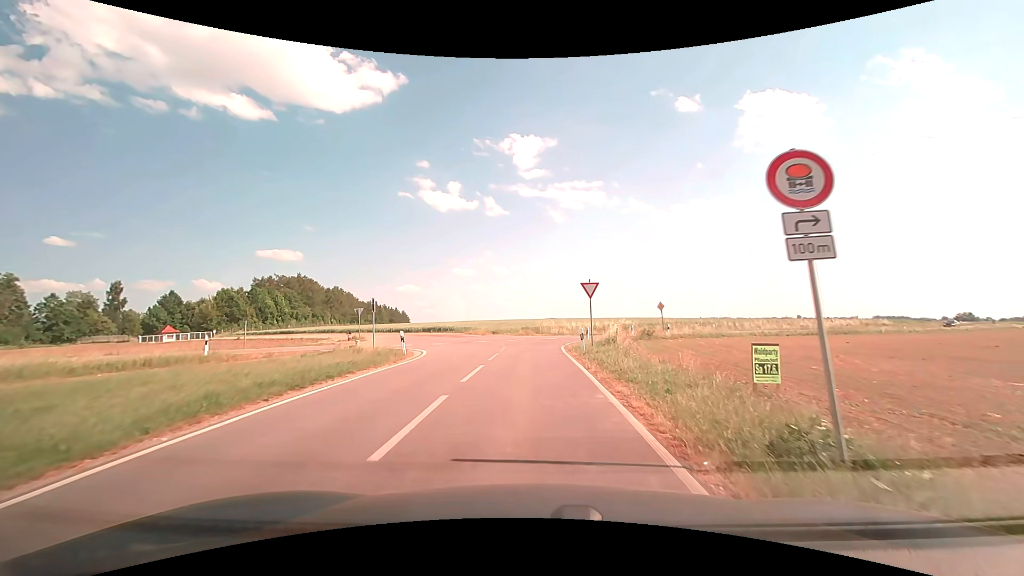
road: unclassified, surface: asphalt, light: Day
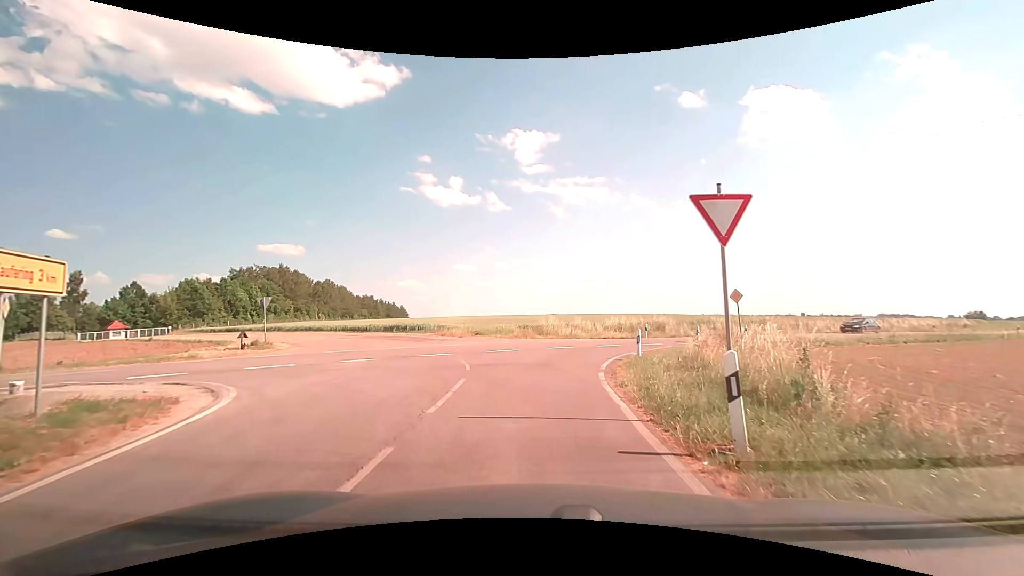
(0.0, +15.4) m; 0°
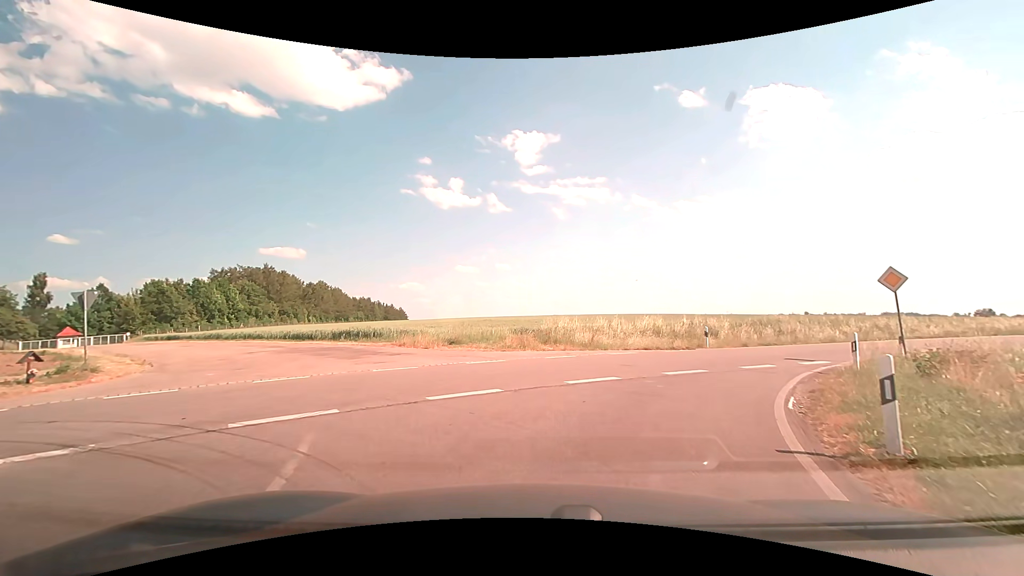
(0.0, +11.5) m; +1°
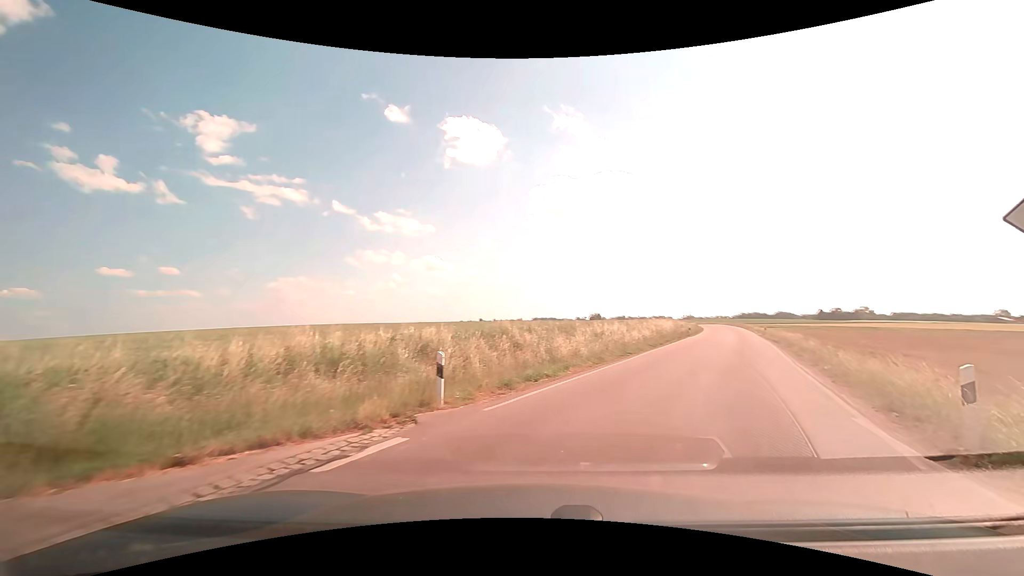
(+2.5, +15.0) m; +33°
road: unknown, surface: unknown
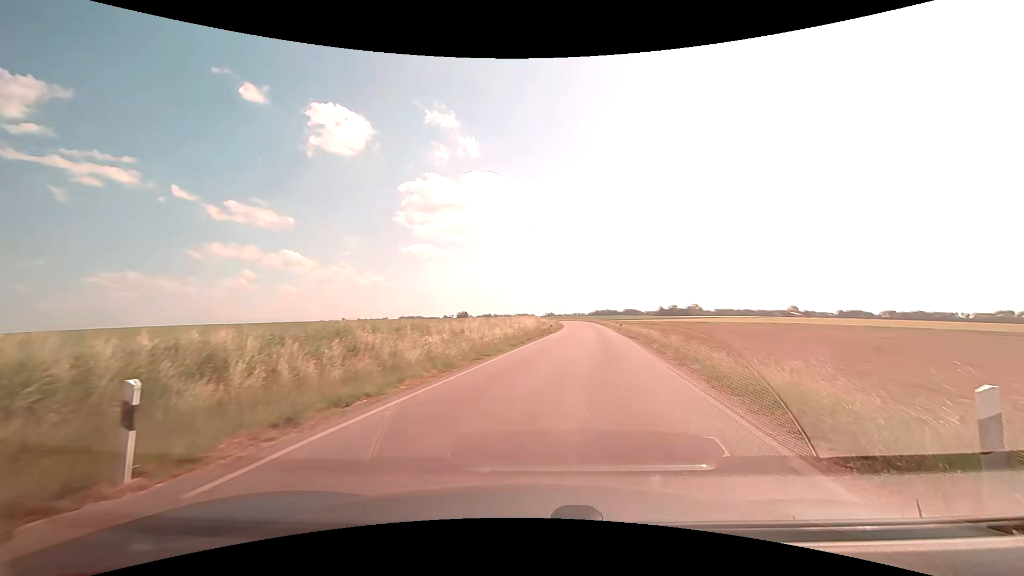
(+0.3, +3.5) m; +13°
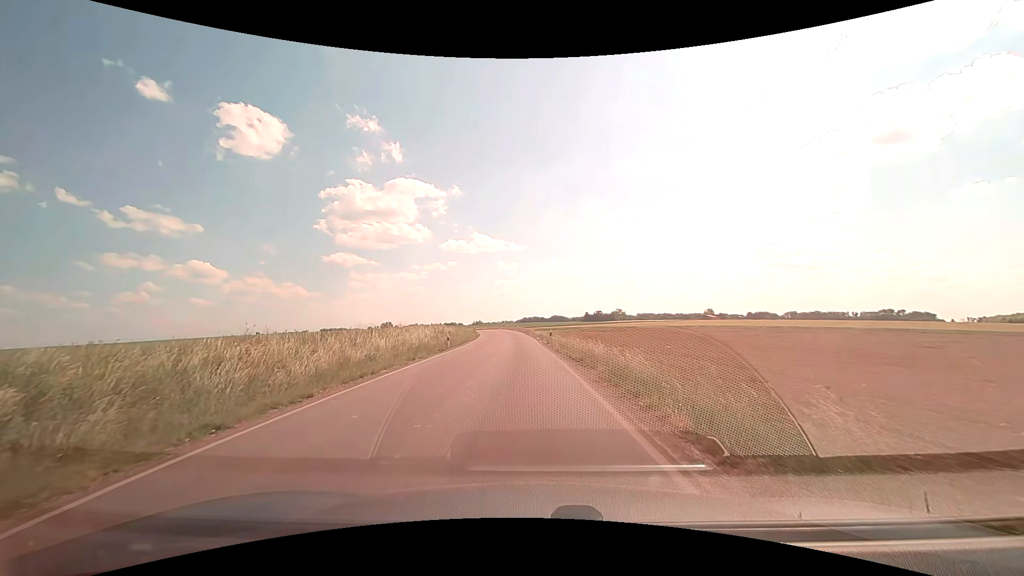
(+3.1, +17.2) m; +11°
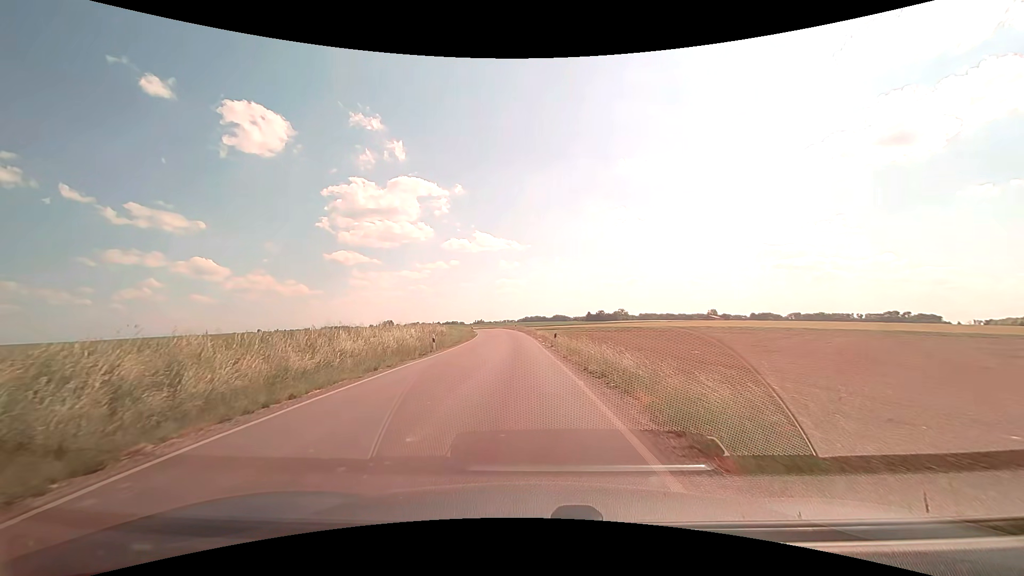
(0.0, +5.5) m; 0°
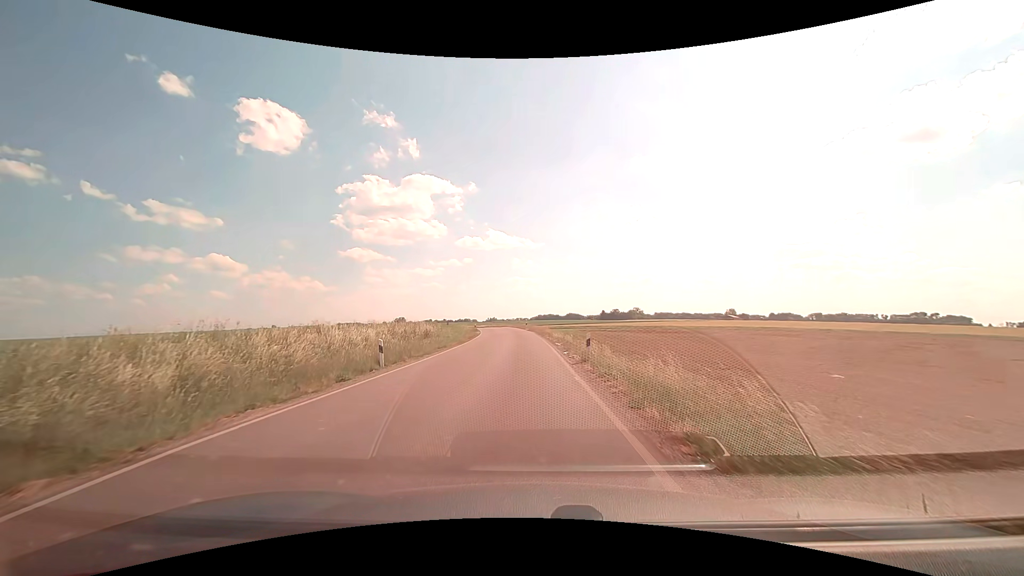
(-0.1, +12.0) m; -1°
(0, +10) (0, +20) (-1, +30) (-1, +40) (-2, +50) (-2, +60) (-3, +70) (-5, +80) (-7, +90) (-9, +99) m
